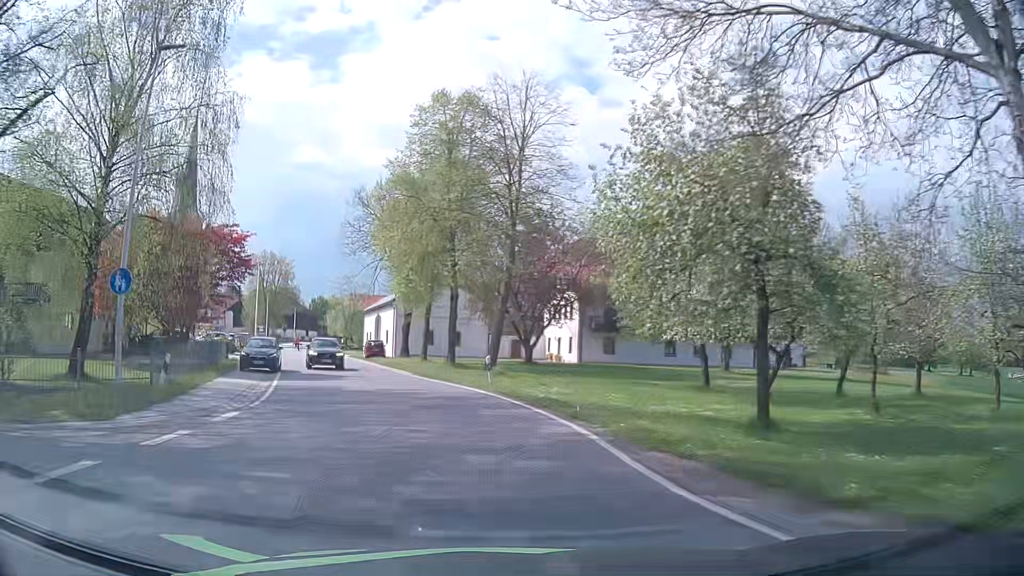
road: secondary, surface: asphalt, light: Day
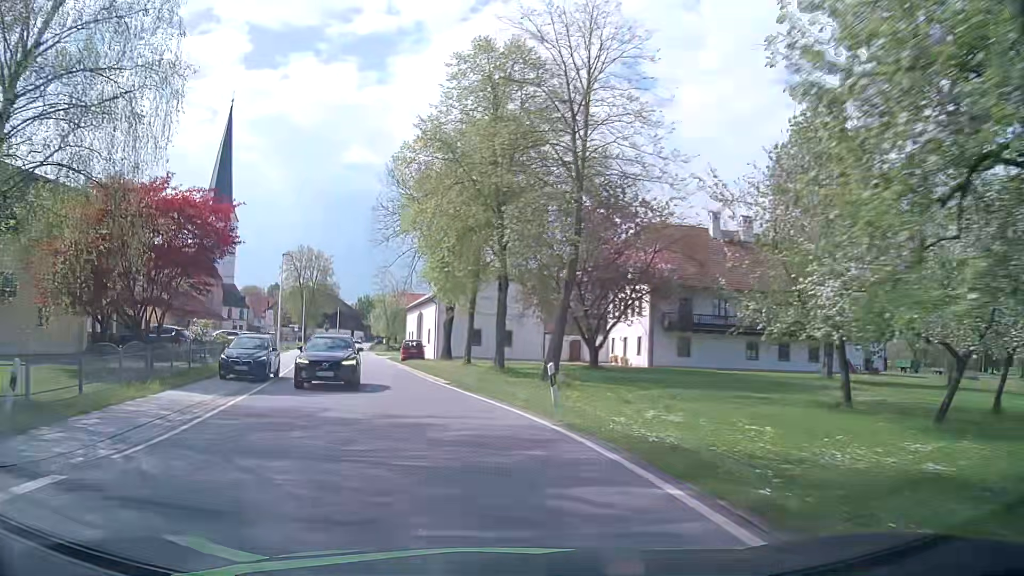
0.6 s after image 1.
(-0.3, +7.6) m; -4°
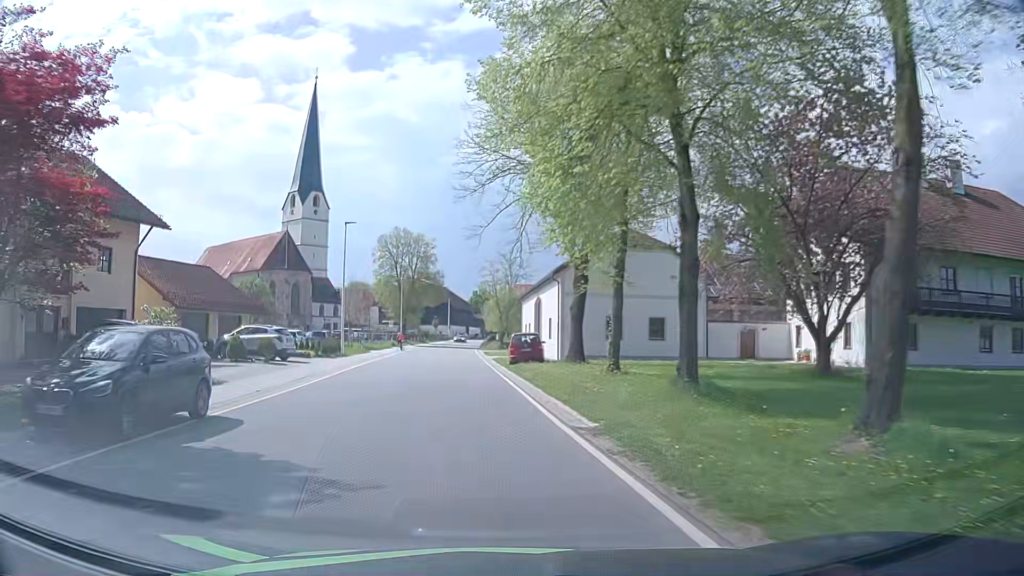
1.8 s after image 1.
(-1.3, +15.1) m; -10°
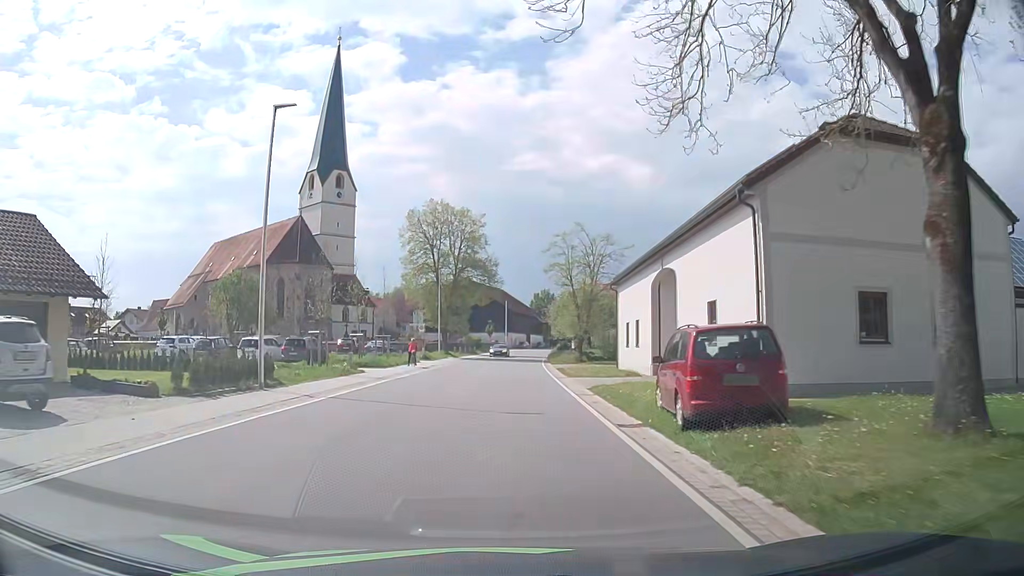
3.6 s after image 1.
(-1.9, +22.8) m; -6°
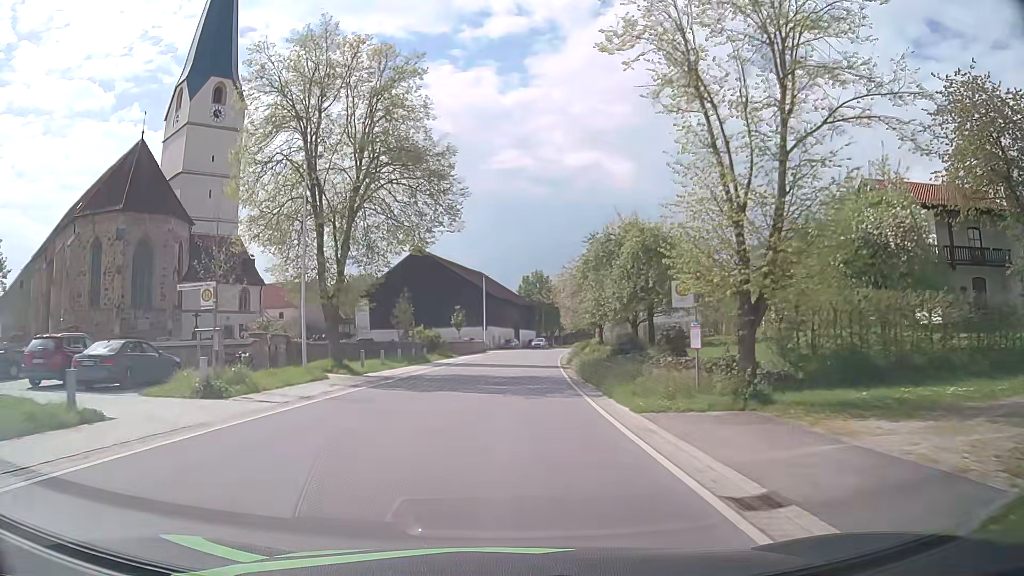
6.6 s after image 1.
(+0.5, +38.2) m; +1°
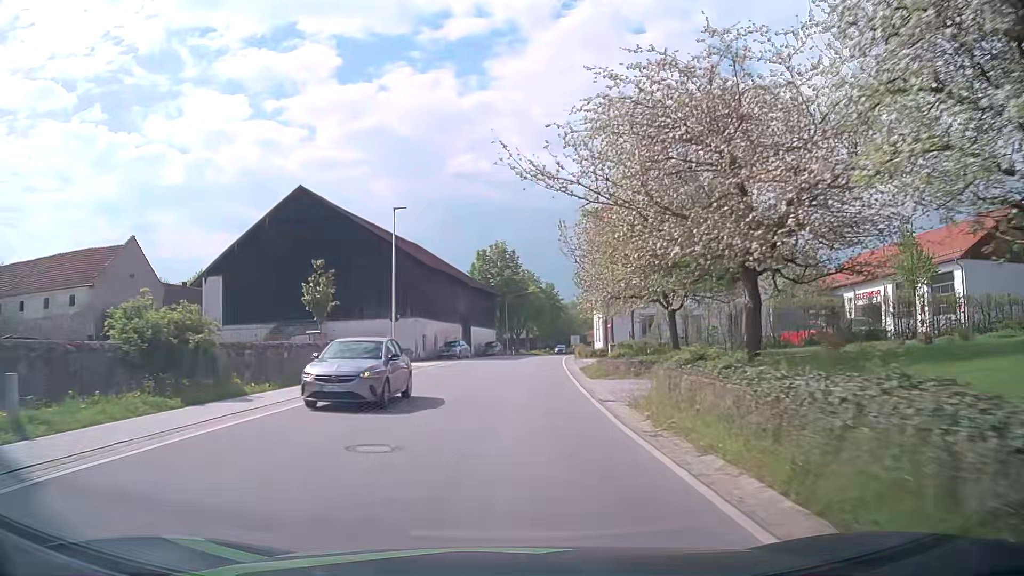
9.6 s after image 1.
(+1.2, +38.2) m; +3°
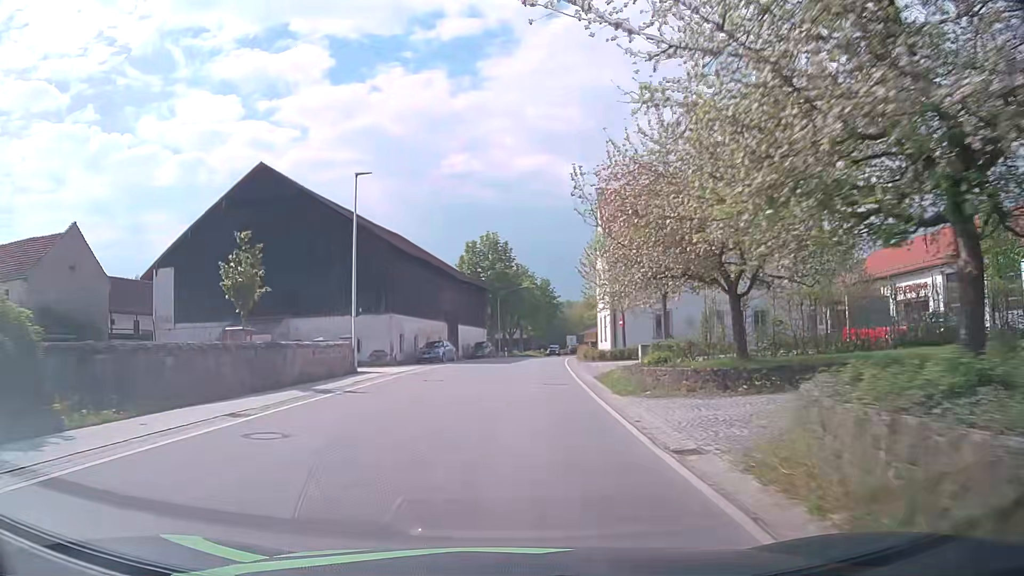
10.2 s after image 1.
(+0.1, +7.6) m; +1°
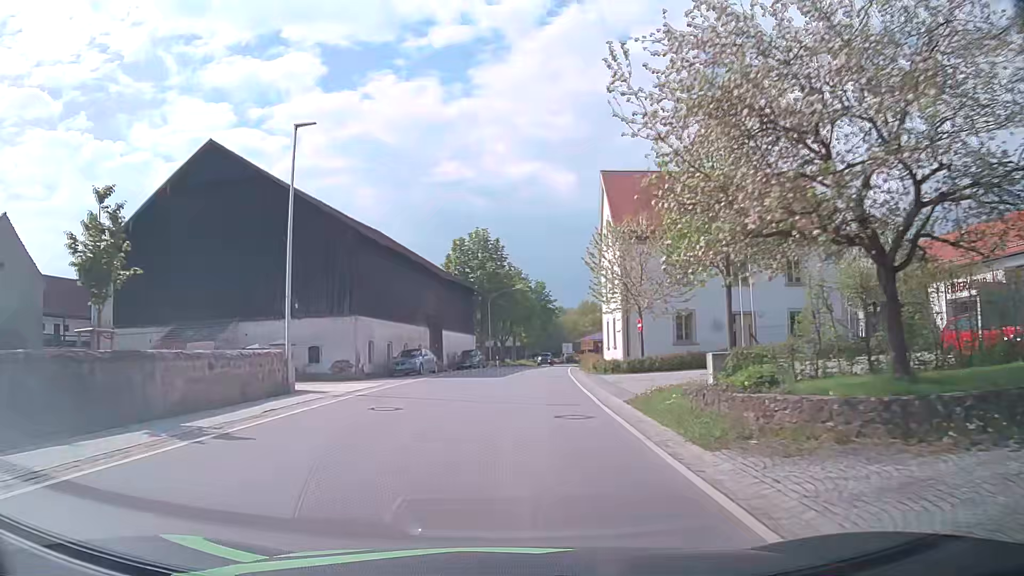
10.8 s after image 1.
(+0.1, +7.6) m; 0°
(0, +10) (+1, +20) (+1, +30) (+2, +40) (+4, +50) (+5, +60) (+6, +70) (+8, +80) (+9, +89) (+12, +99) m
